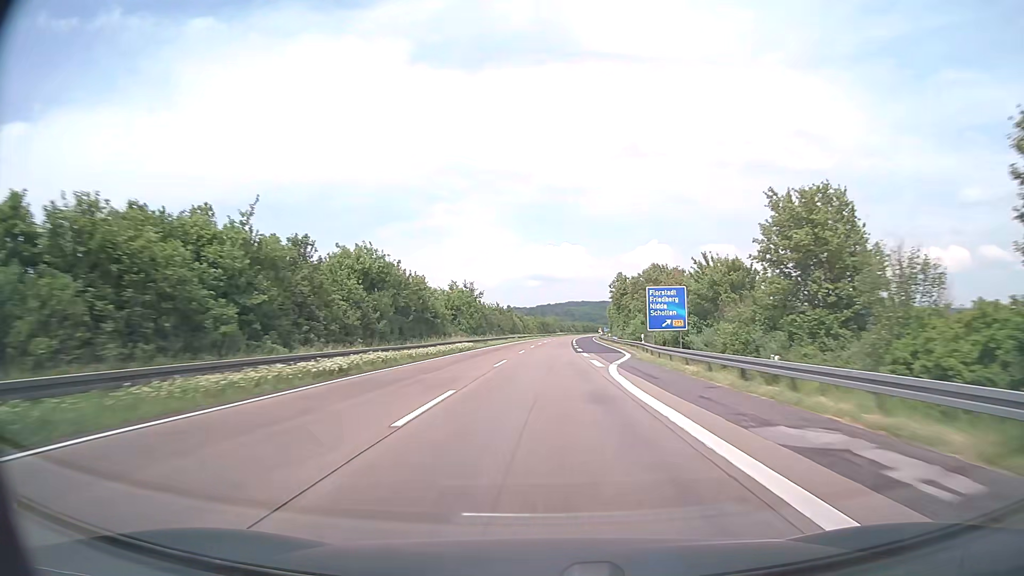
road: motorway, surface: asphalt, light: Day
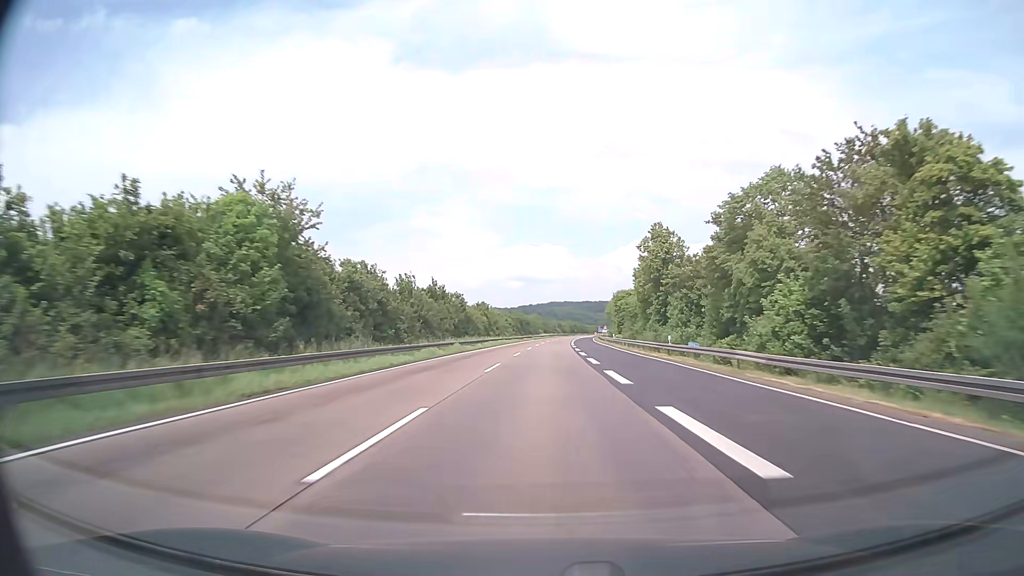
(+0.8, +57.1) m; +2°
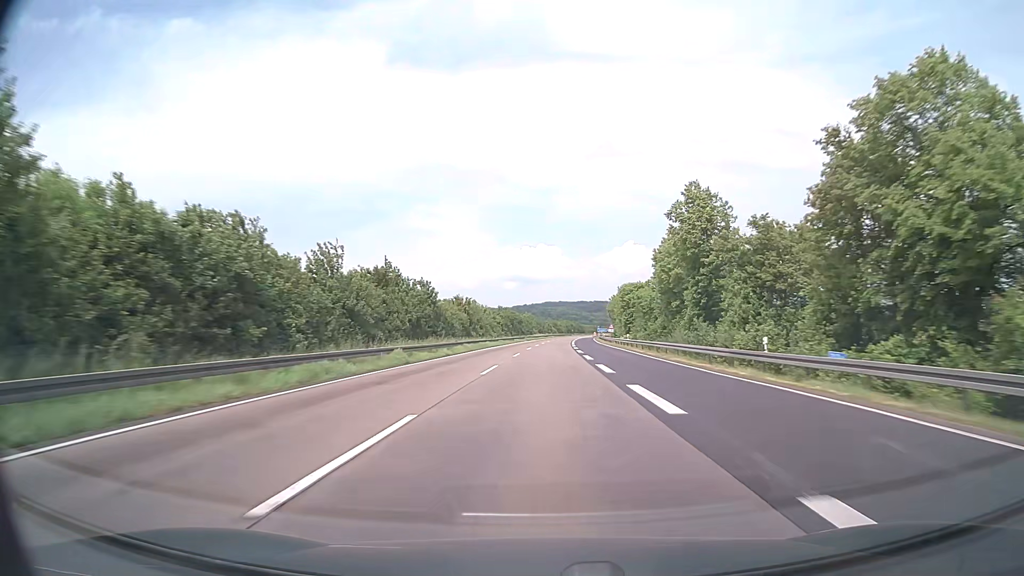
(+0.1, +19.0) m; 0°
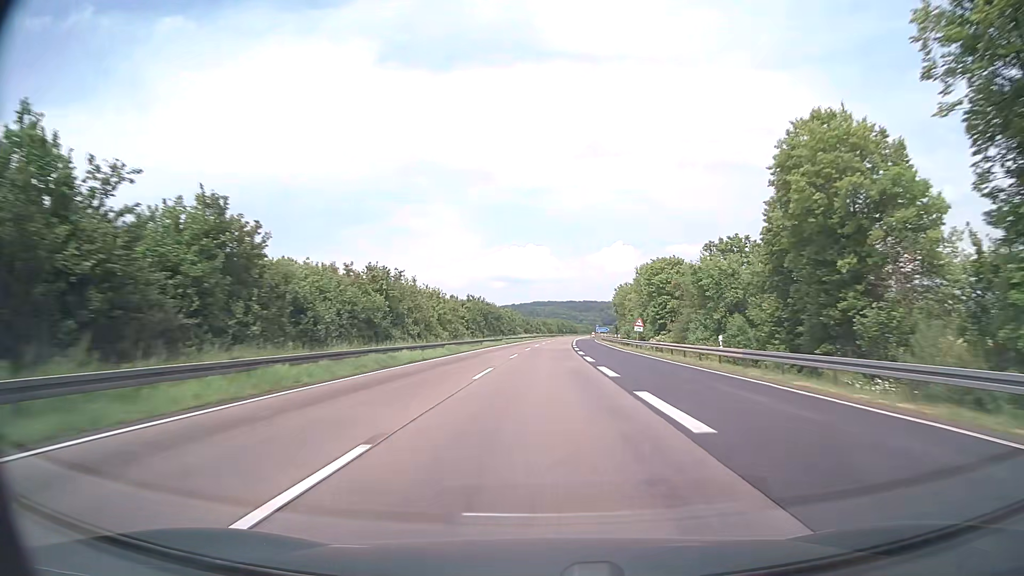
(+0.3, +38.1) m; +1°
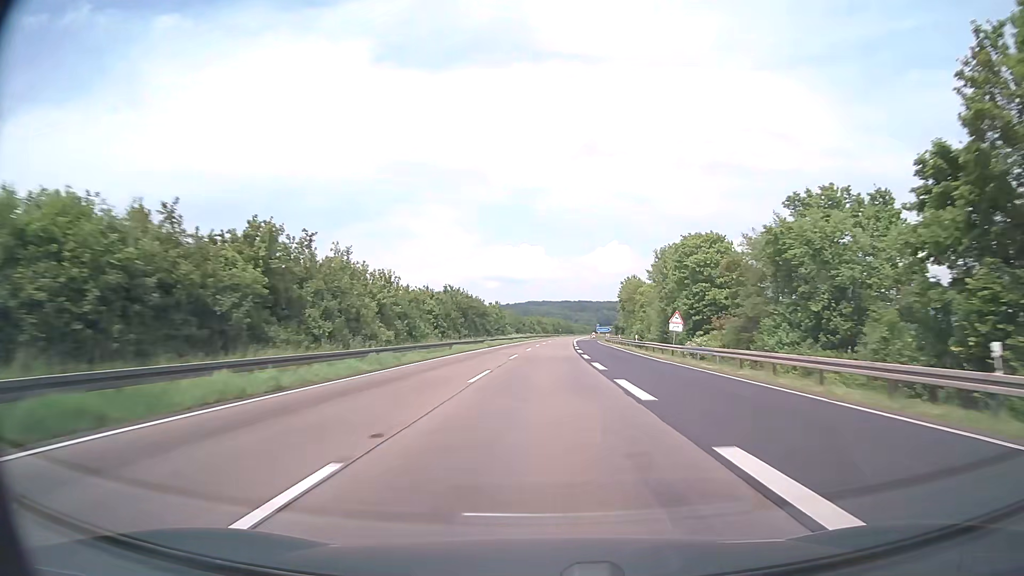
(+0.1, +19.0) m; 0°
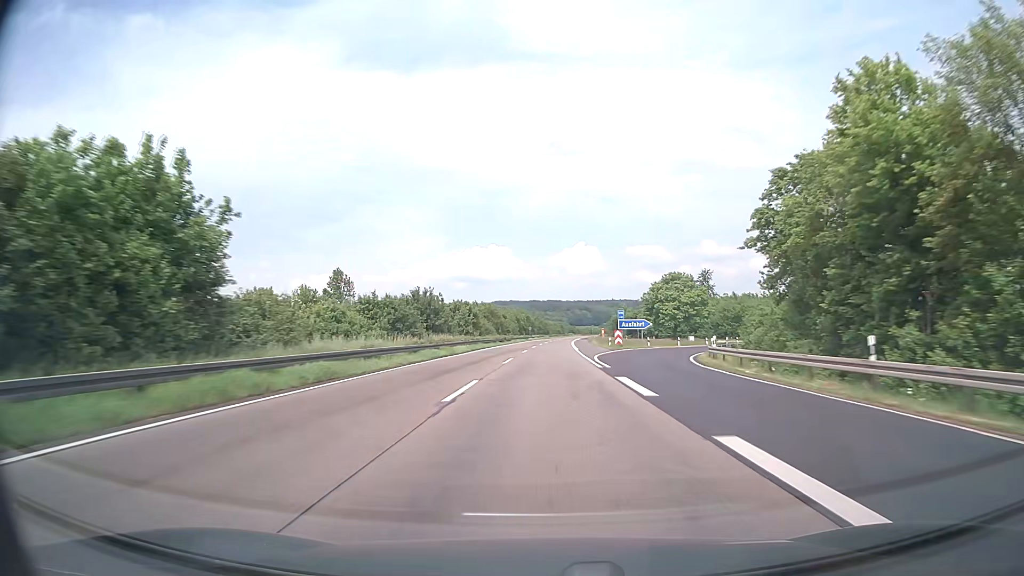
(+2.1, +95.2) m; +3°
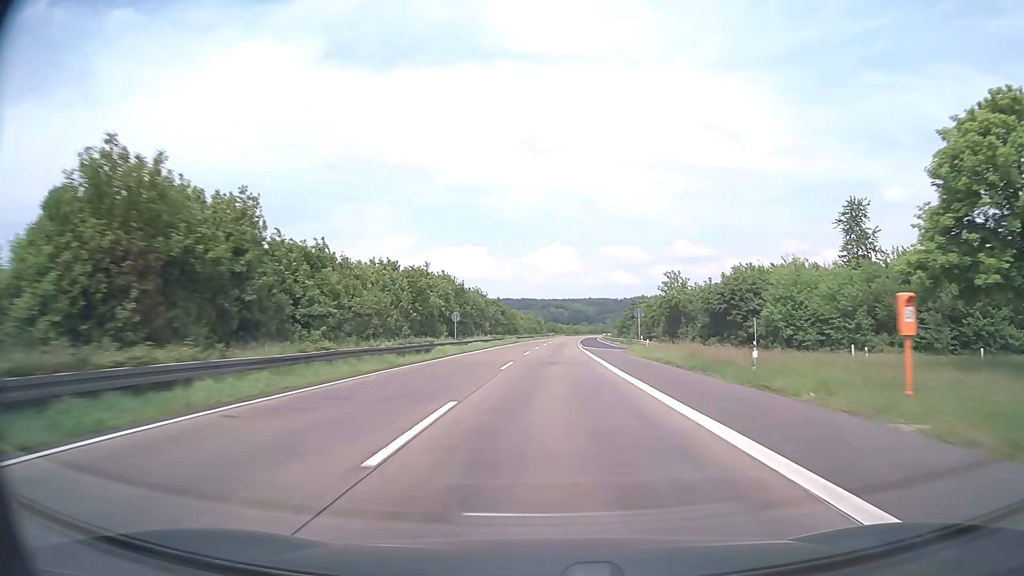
(+1.6, +95.2) m; +2°
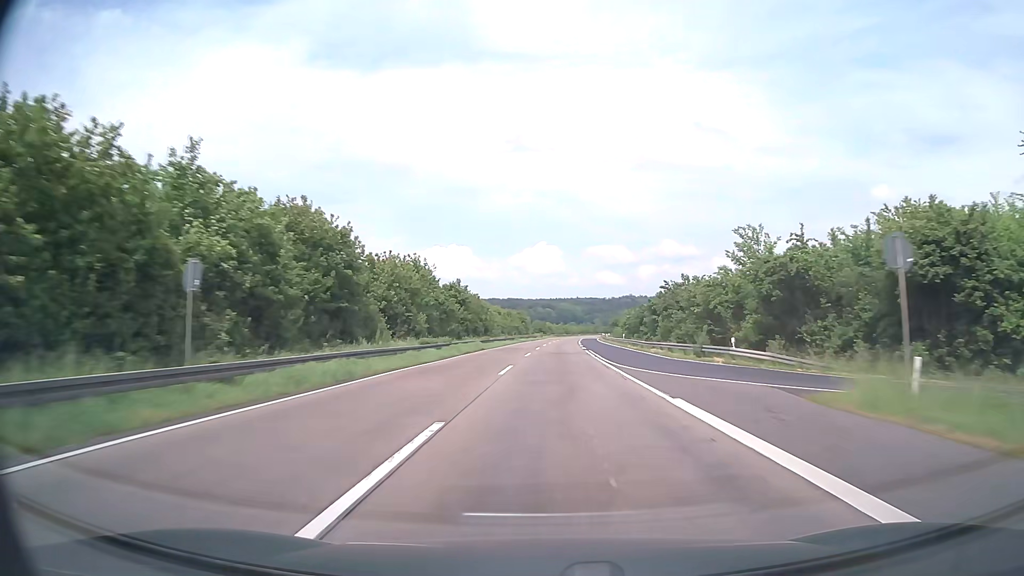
(+0.3, +38.0) m; +1°
(0, +10) (0, +20) (0, +30) (+1, +40) (+1, +50) (+1, +60) (+2, +70) (+2, +80) (+3, +90) (+4, +100) m
